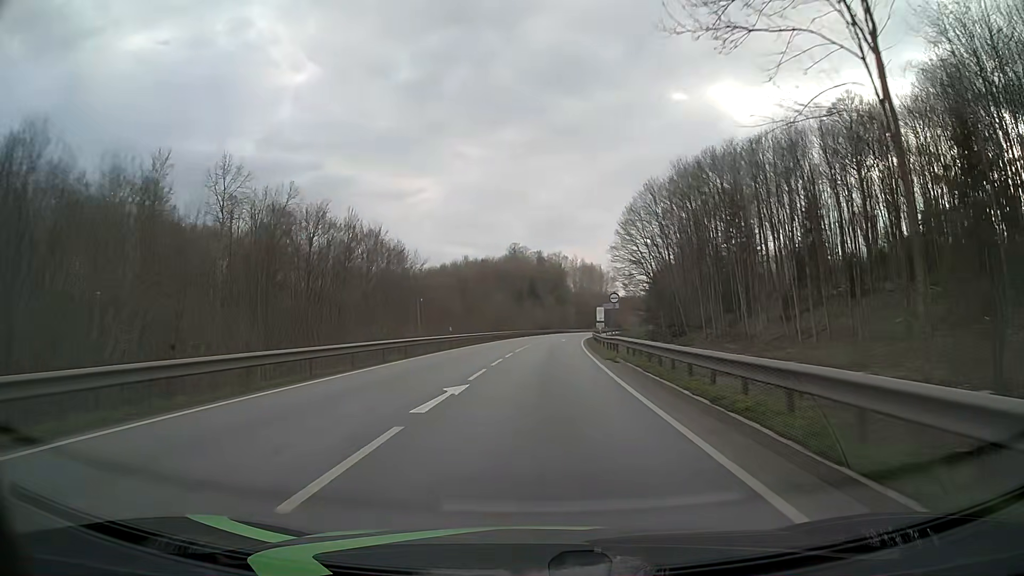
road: primary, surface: asphalt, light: Day
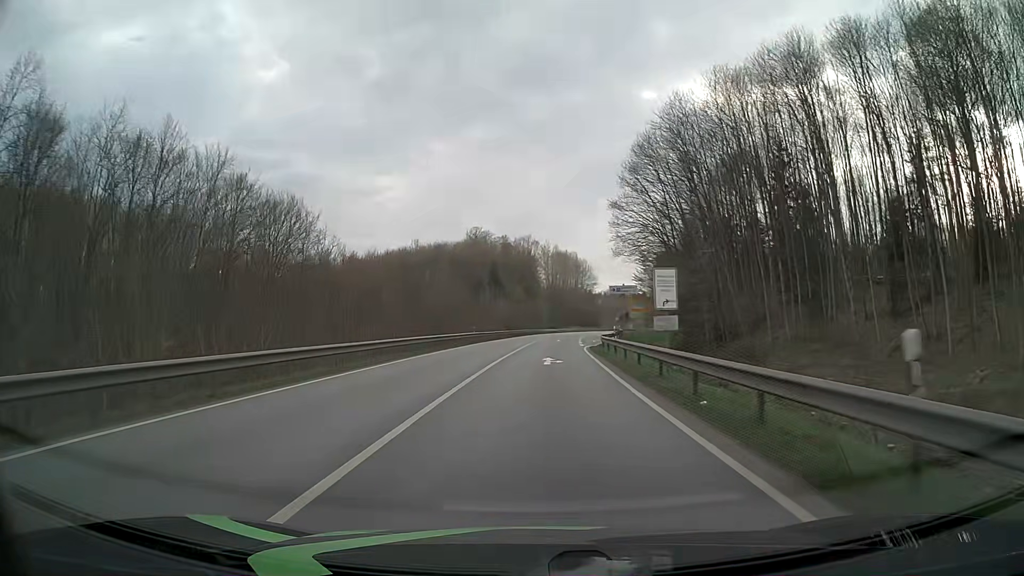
(+1.0, +37.6) m; +3°
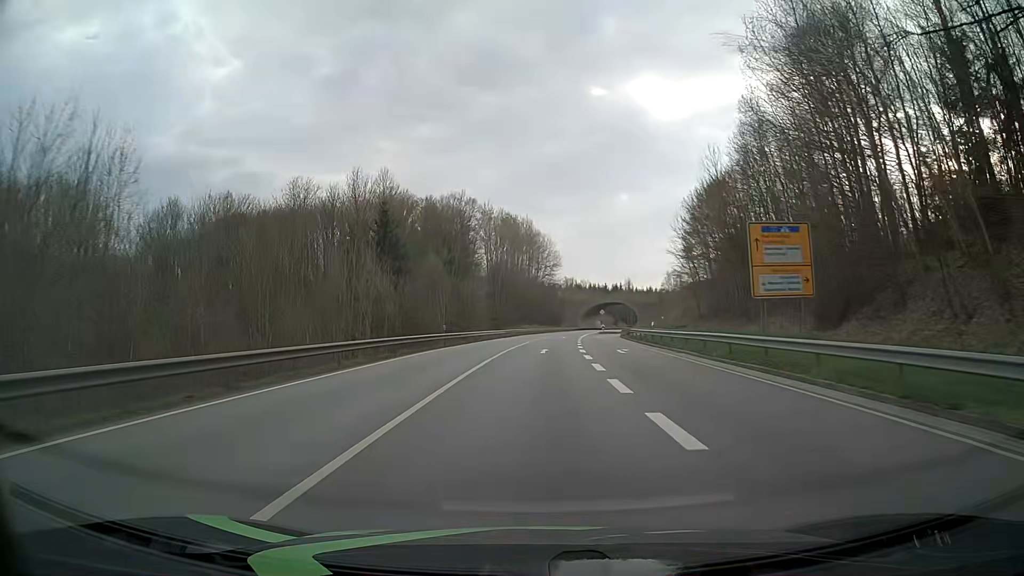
(+2.4, +62.8) m; +4°
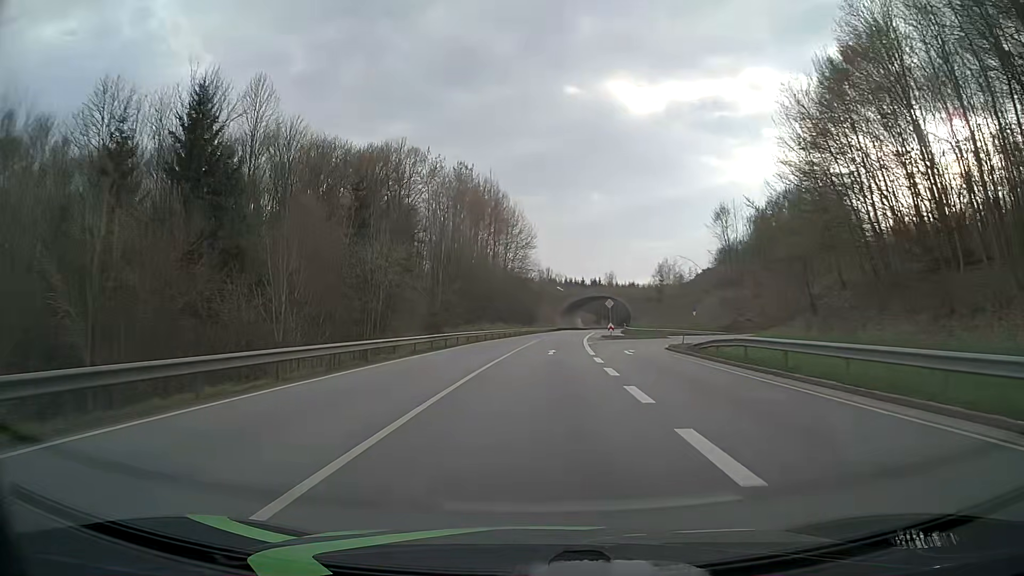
(+0.8, +37.7) m; +2°
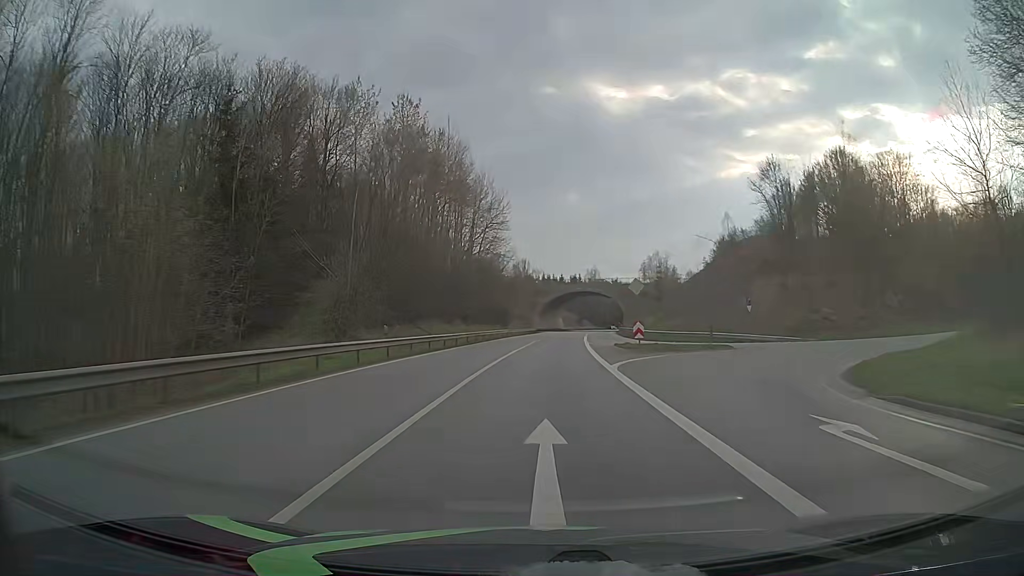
(+0.5, +25.2) m; +2°
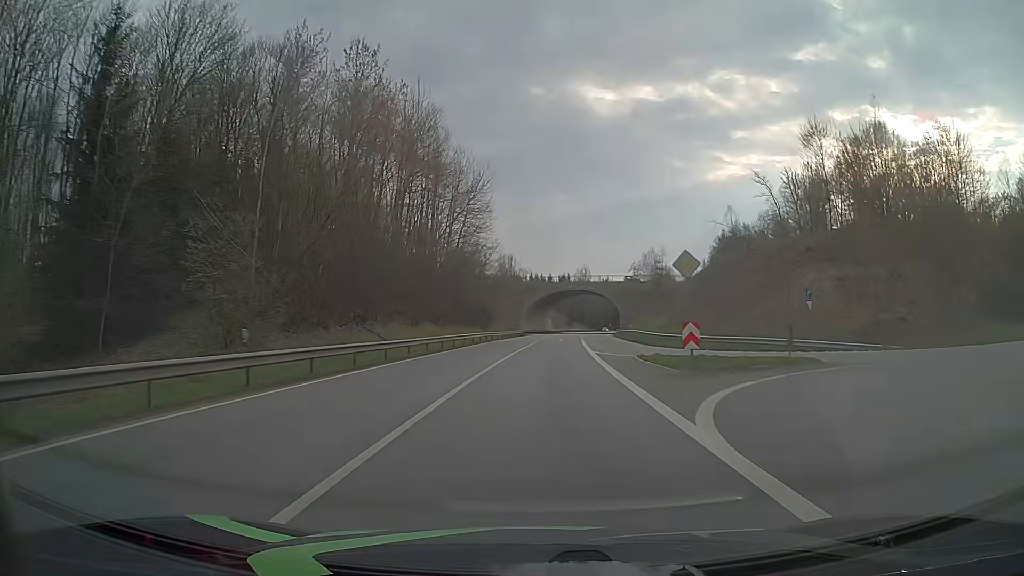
(+0.1, +12.6) m; +1°
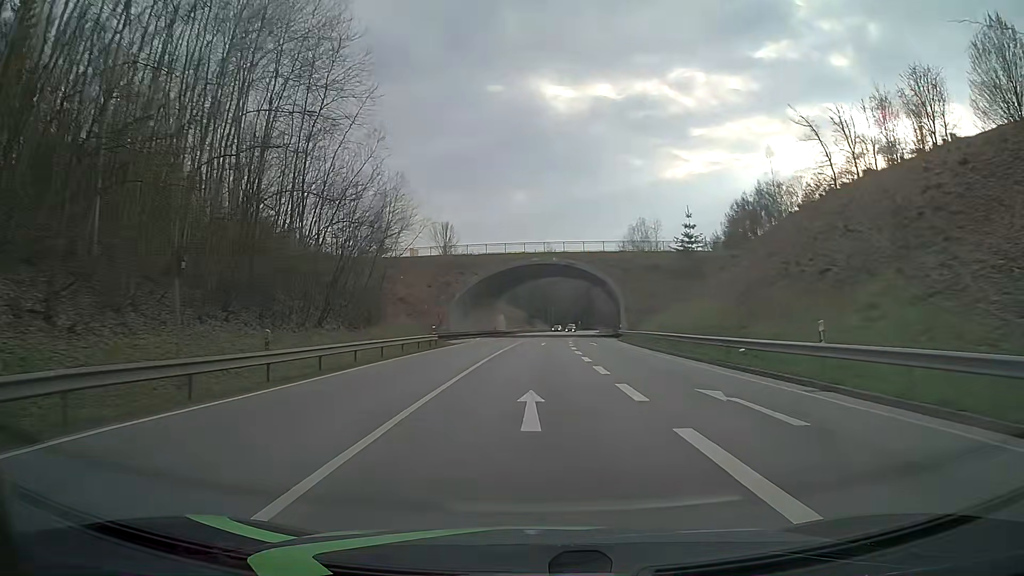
(+1.8, +50.1) m; +3°
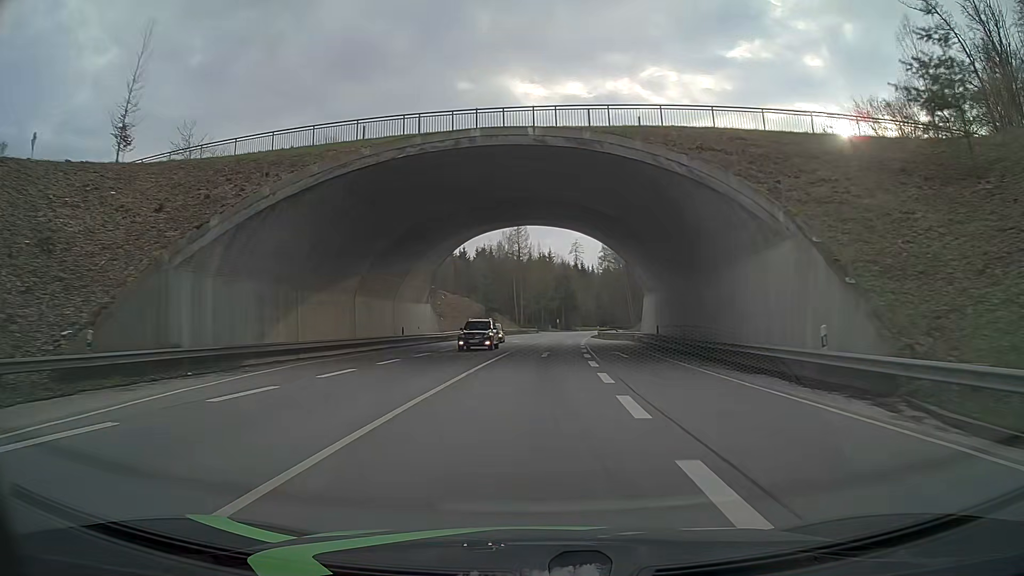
(+1.8, +50.2) m; +3°
(0, +10) (0, +20) (0, +30) (+1, +40) (+1, +50) (+2, +60) (+3, +70) (+4, +80) (+5, +90) (+6, +100) m
